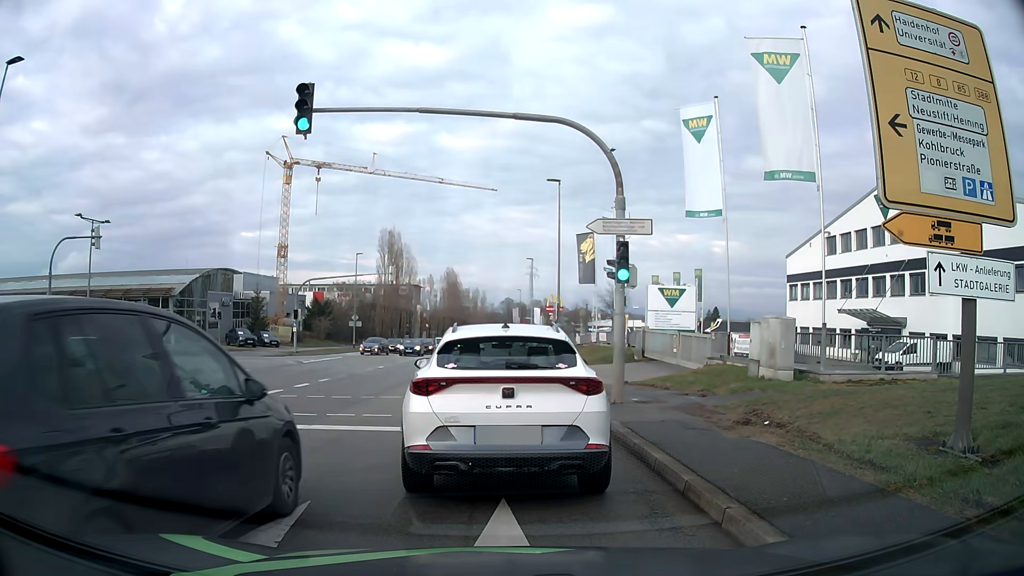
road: secondary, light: Day
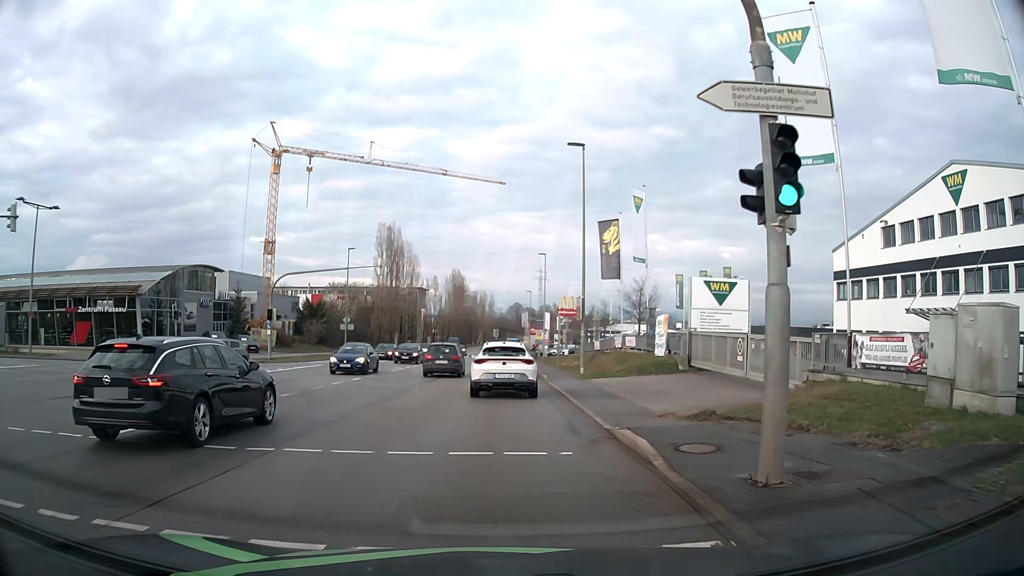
(0.0, +8.6) m; 0°
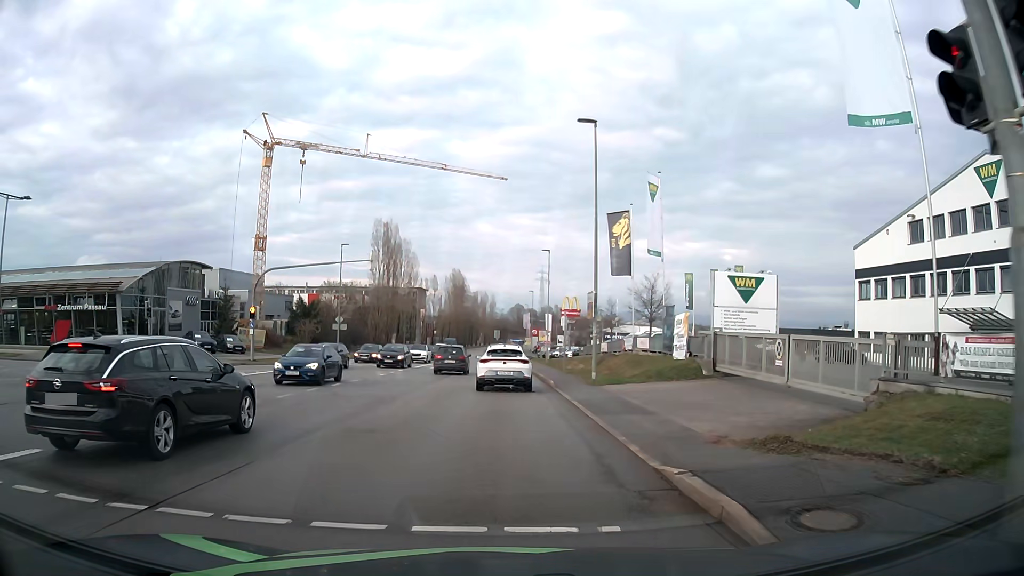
(0.0, +3.7) m; 0°
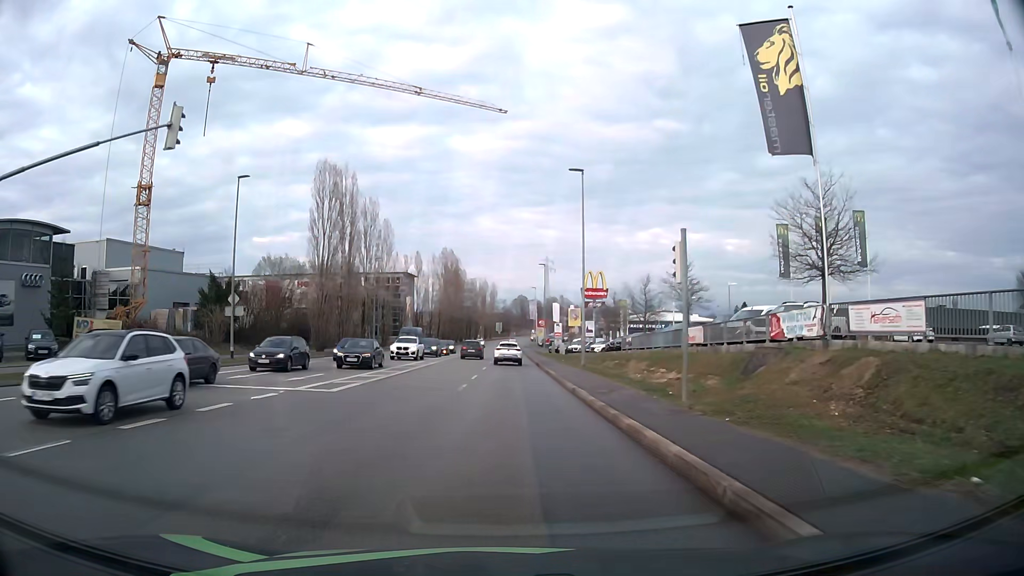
(0.0, +26.6) m; 0°
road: tertiary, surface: asphalt
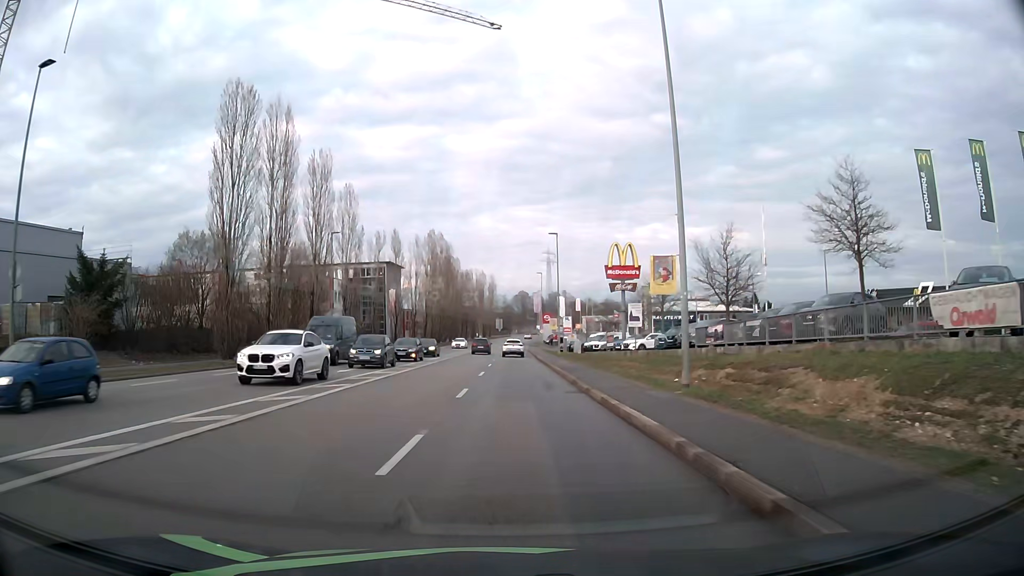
(+0.1, +19.6) m; 0°
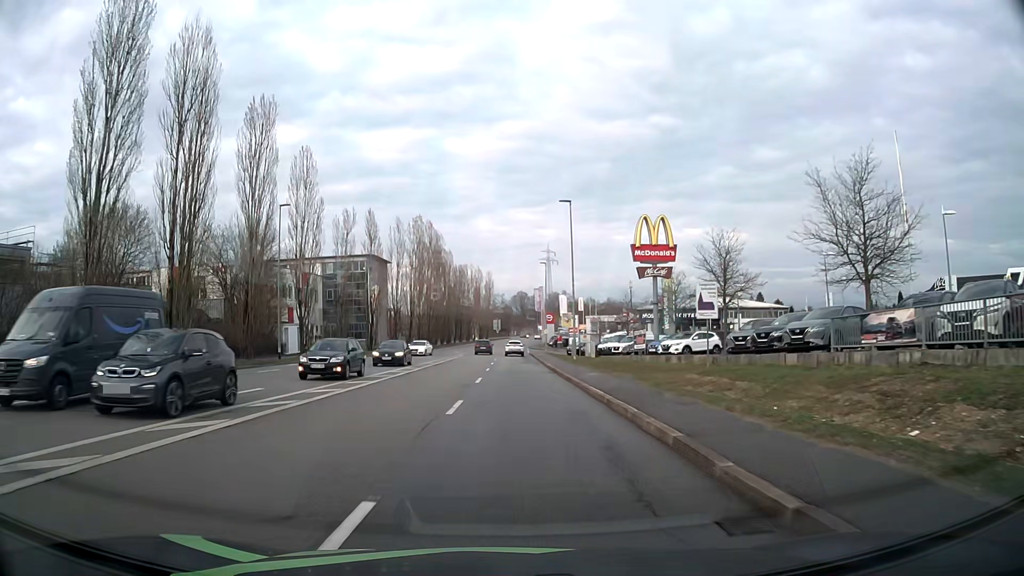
(0.0, +13.7) m; 0°
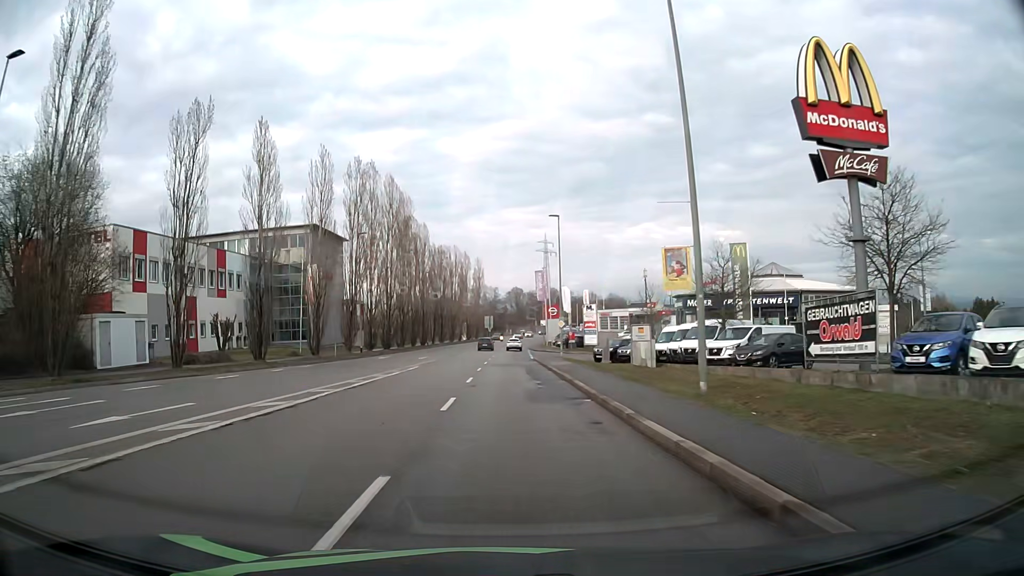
(+0.2, +29.0) m; 0°
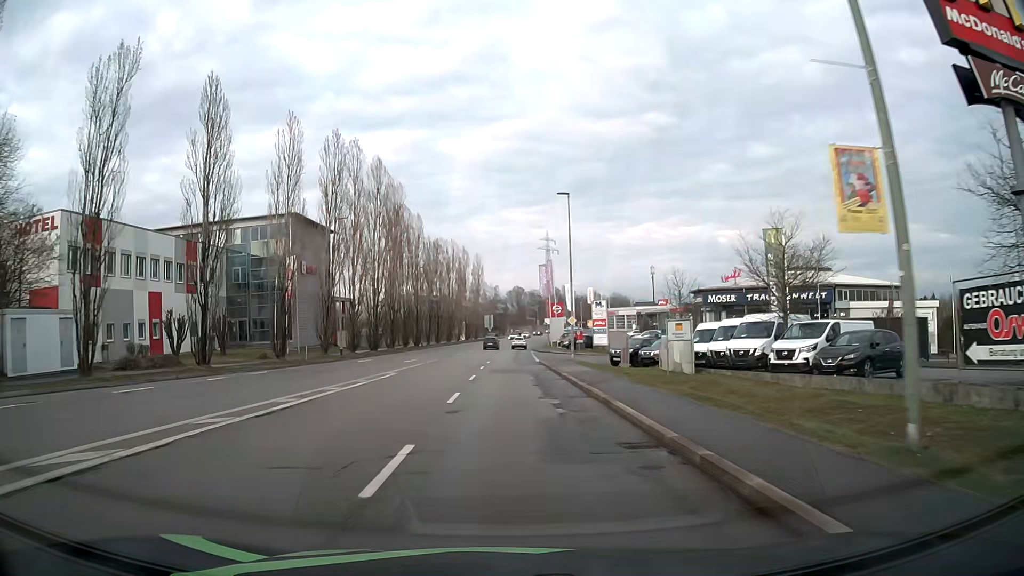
(0.0, +7.5) m; +1°
(0, +10) (0, +20) (0, +30) (0, +40) (0, +50) (0, +60) (0, +70) (+1, +80) (+1, +90) (+2, +100) m
